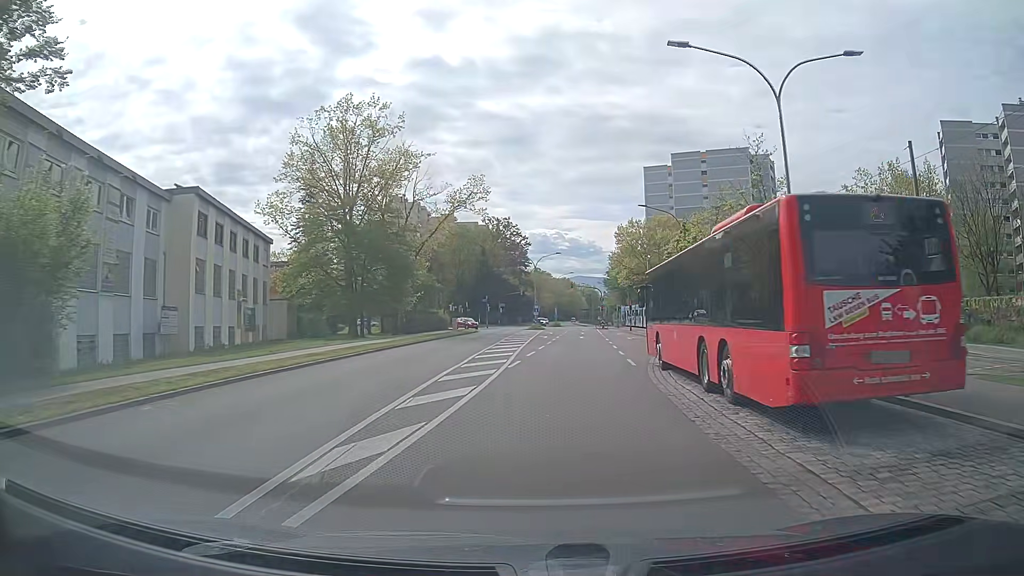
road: secondary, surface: asphalt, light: Day
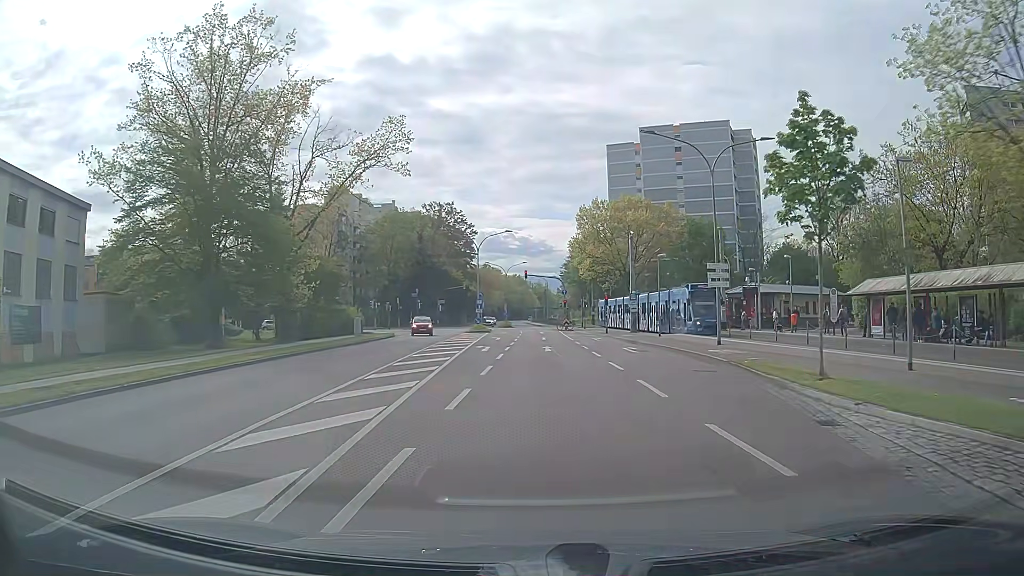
(+0.6, +20.2) m; +4°
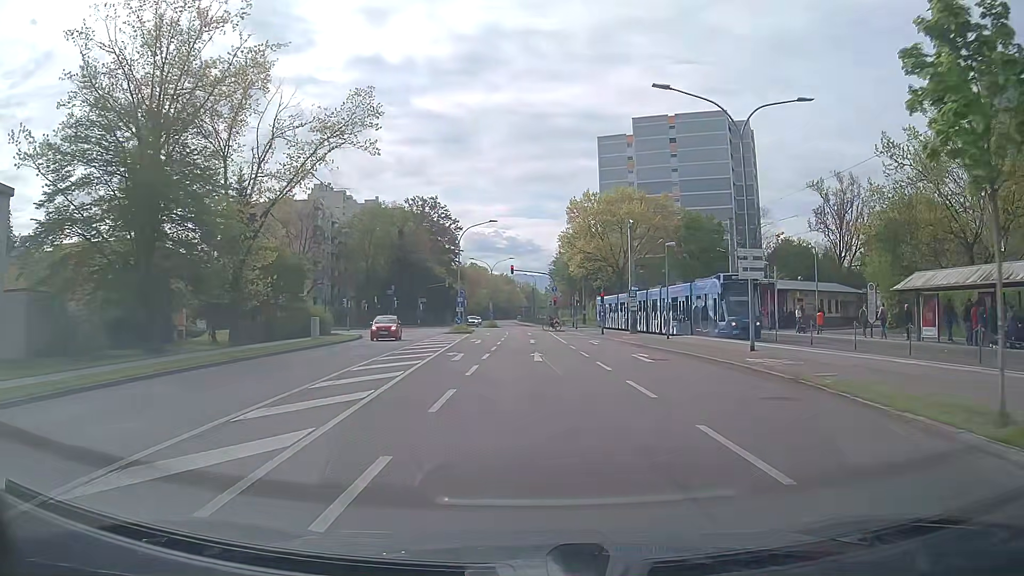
(0.0, +6.3) m; +1°
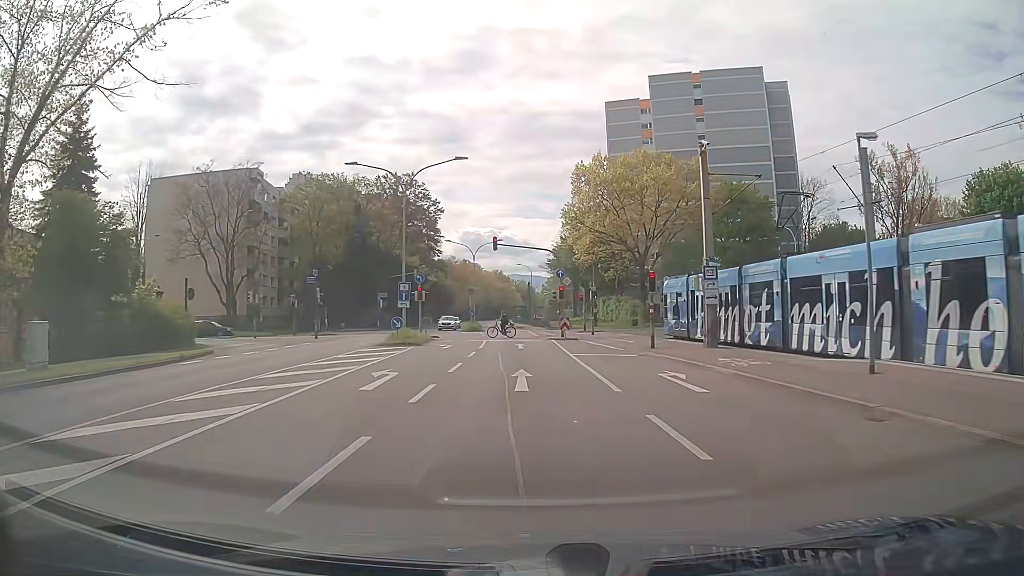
(+0.2, +22.9) m; 0°
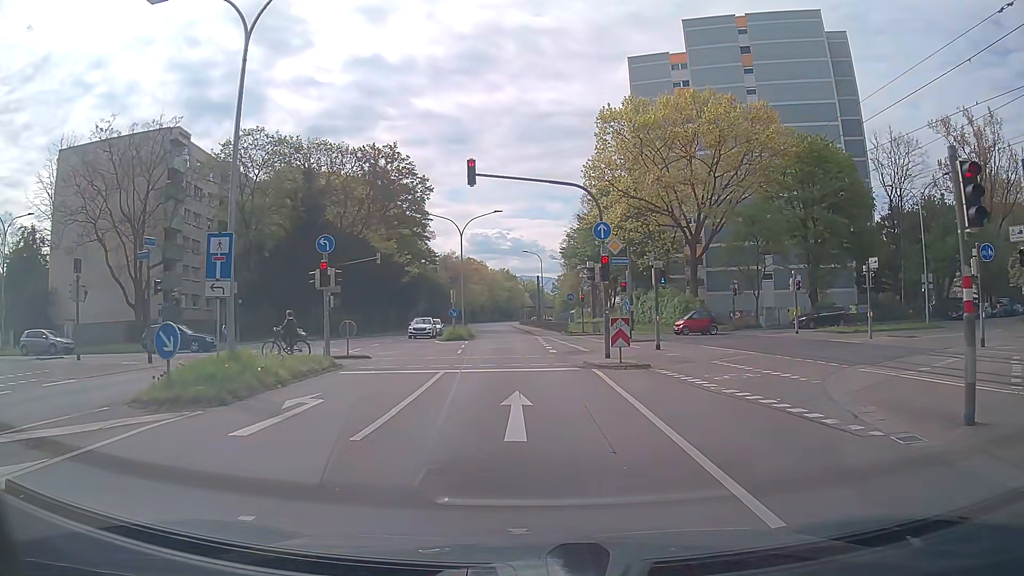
(0.0, +20.8) m; 0°
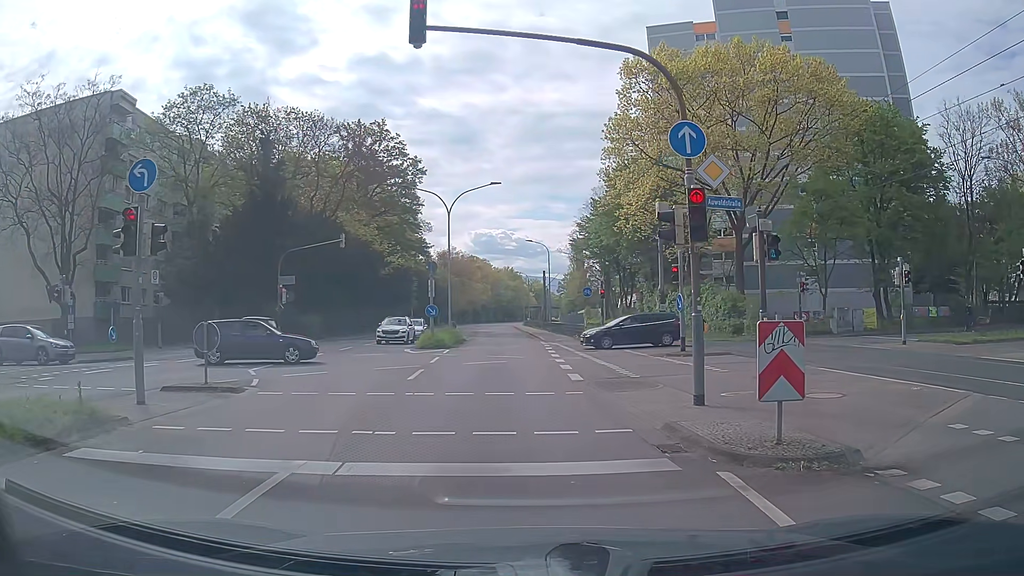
(-0.1, +11.0) m; -1°
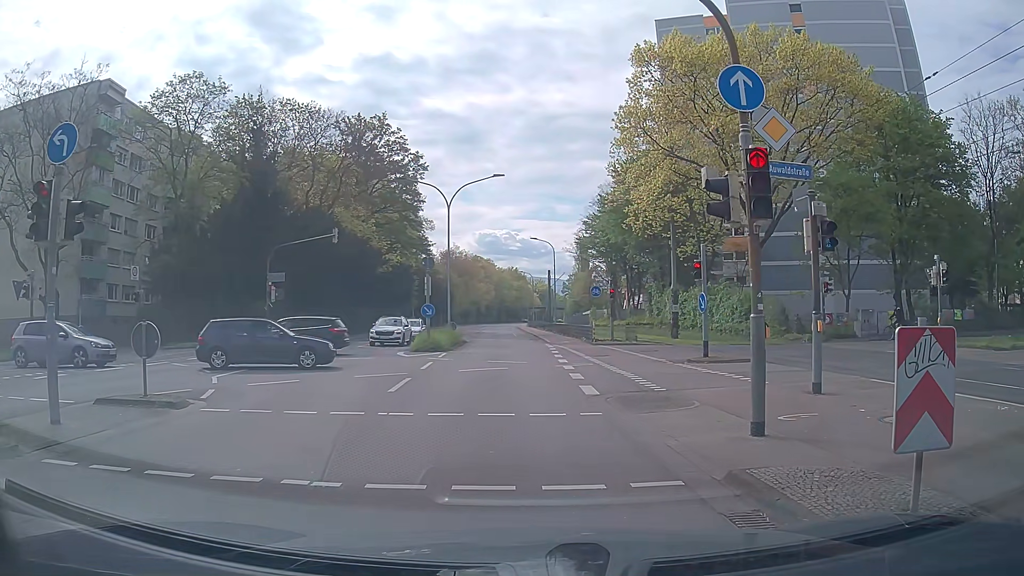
(0.0, +2.4) m; -1°
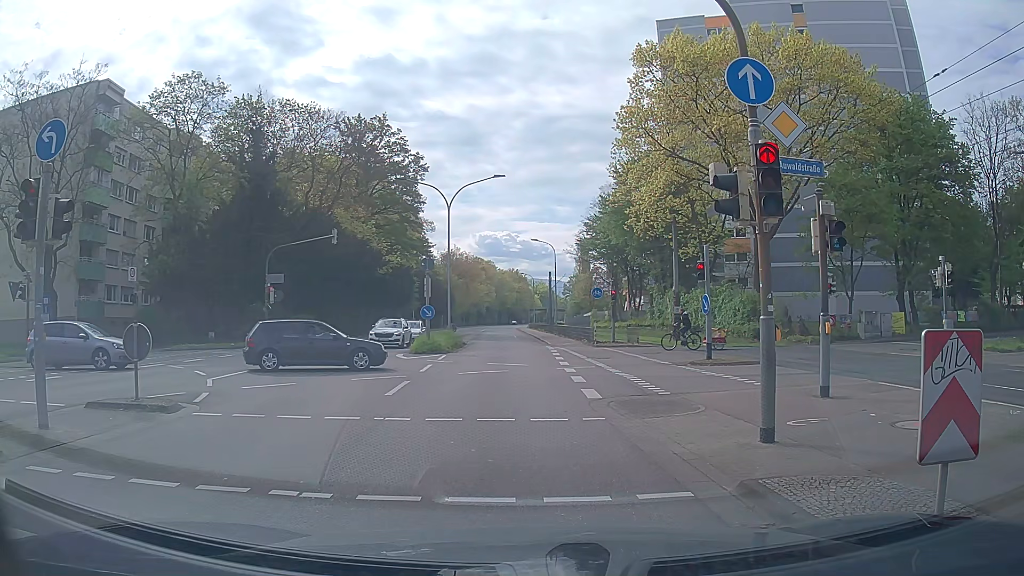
(0.0, +0.4) m; 0°
(0, +10) (0, +20) (0, +30) (0, +40) (0, +50) (0, +60) (0, +70) (0, +80) (0, +90) (0, +100) m
